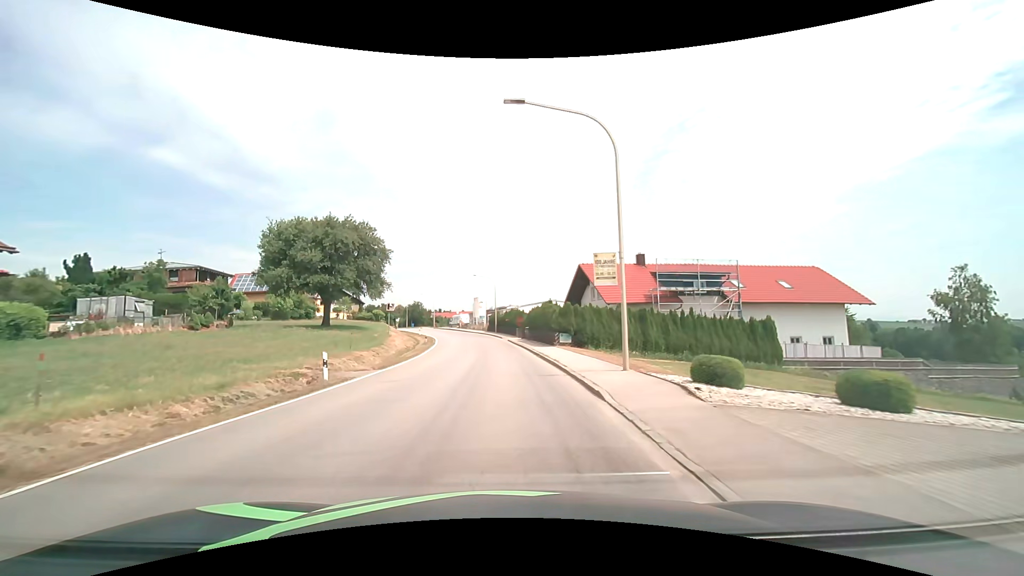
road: secondary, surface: asphalt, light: Day
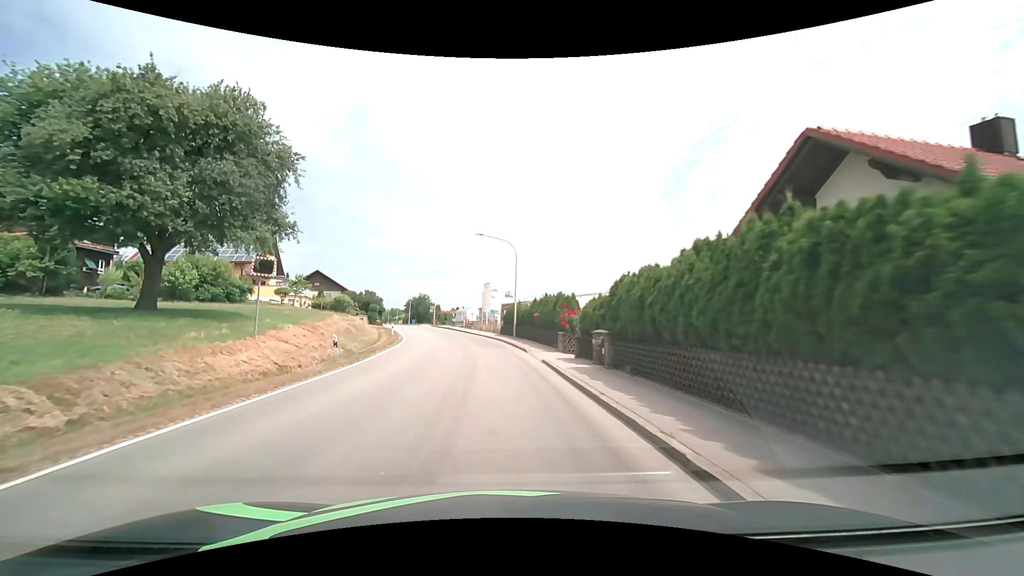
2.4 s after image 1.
(-0.5, +27.5) m; -2°
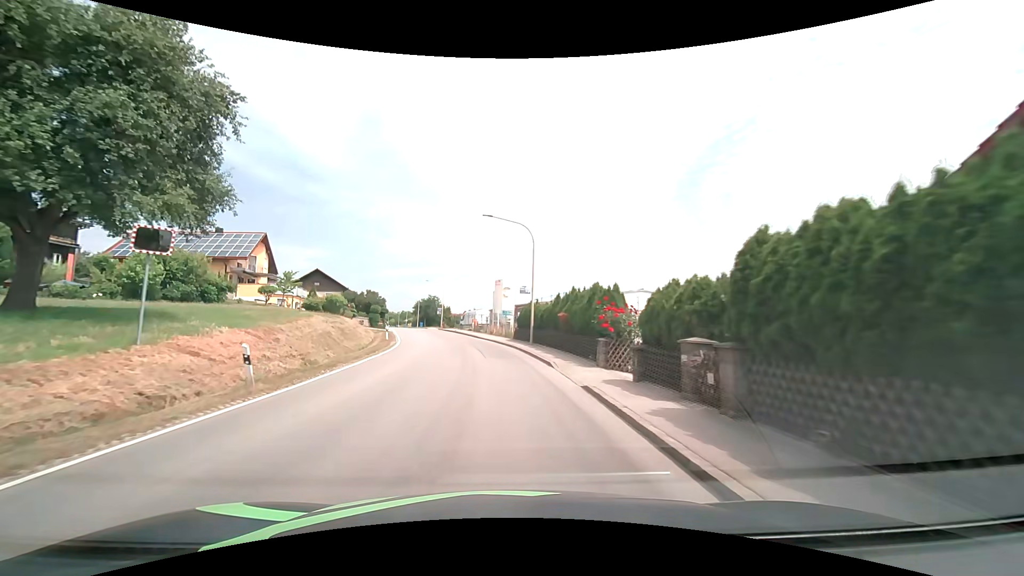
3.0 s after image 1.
(-0.1, +6.9) m; -1°
(0, +10) (-1, +20) (-2, +30) (-4, +40) (-6, +50) (-8, +59) (-11, +69) (-13, +79) (-16, +88) (-18, +98) m
